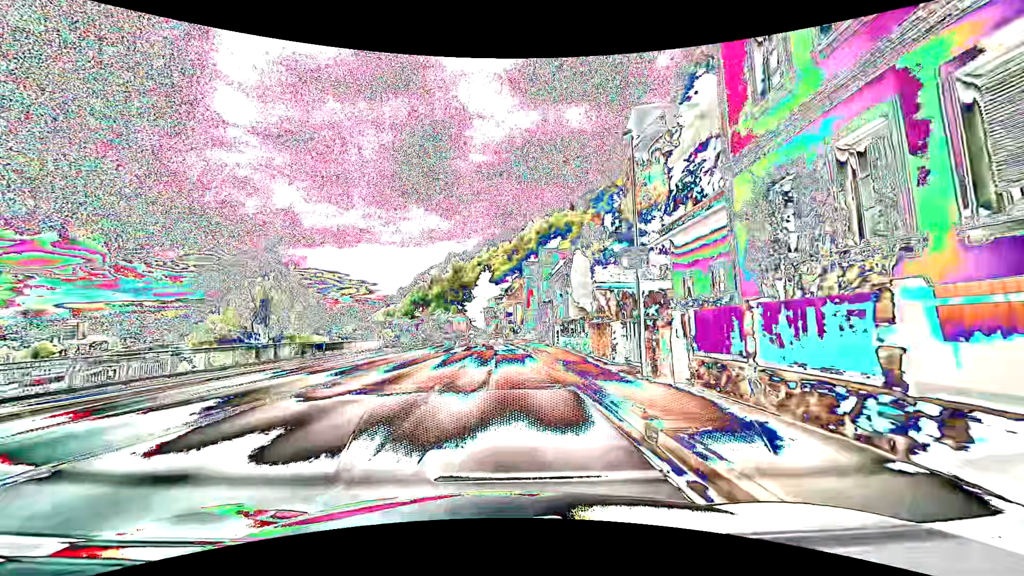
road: primary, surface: asphalt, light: Day
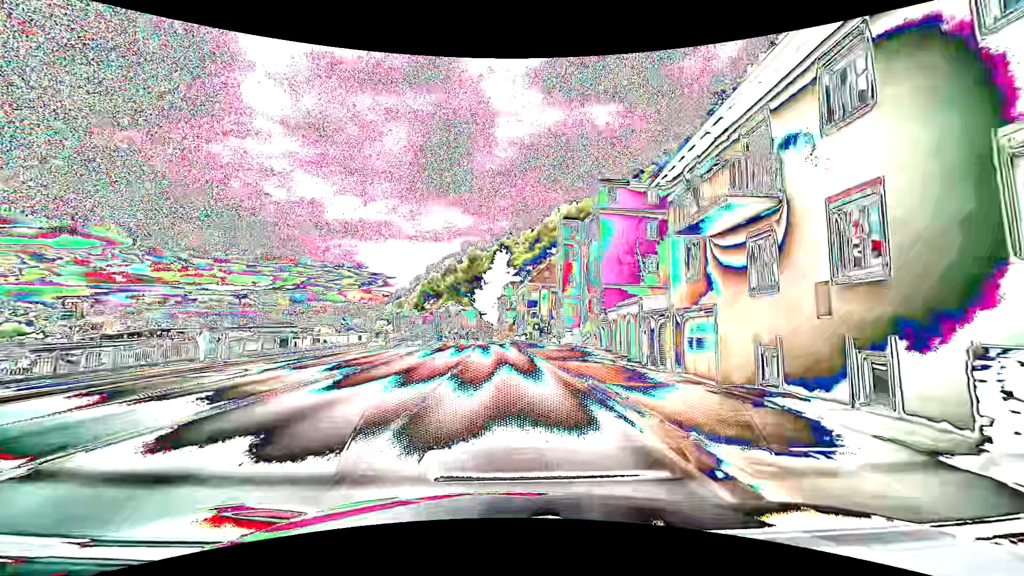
(-0.7, +38.0) m; -3°
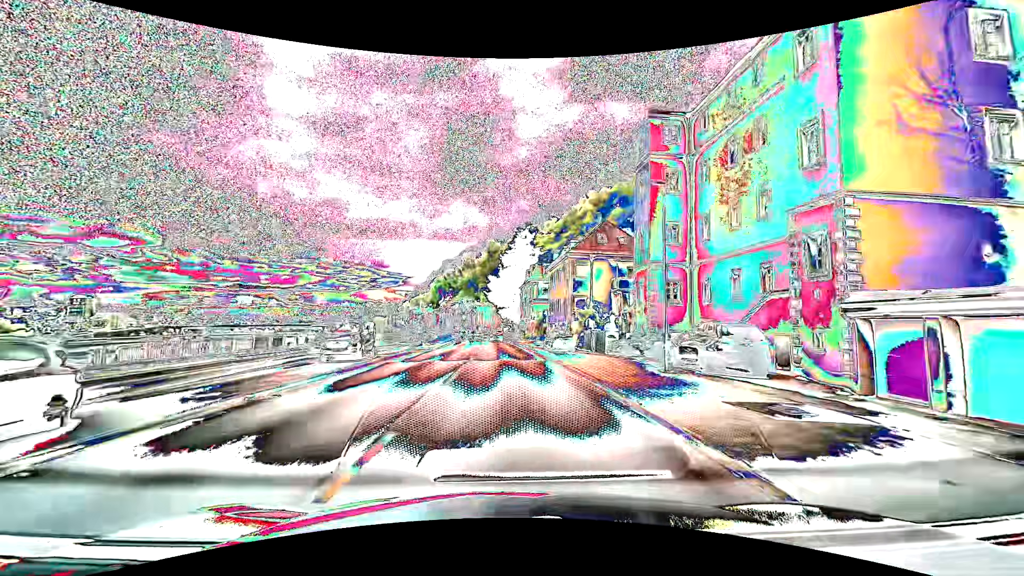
(-0.4, +30.5) m; -2°
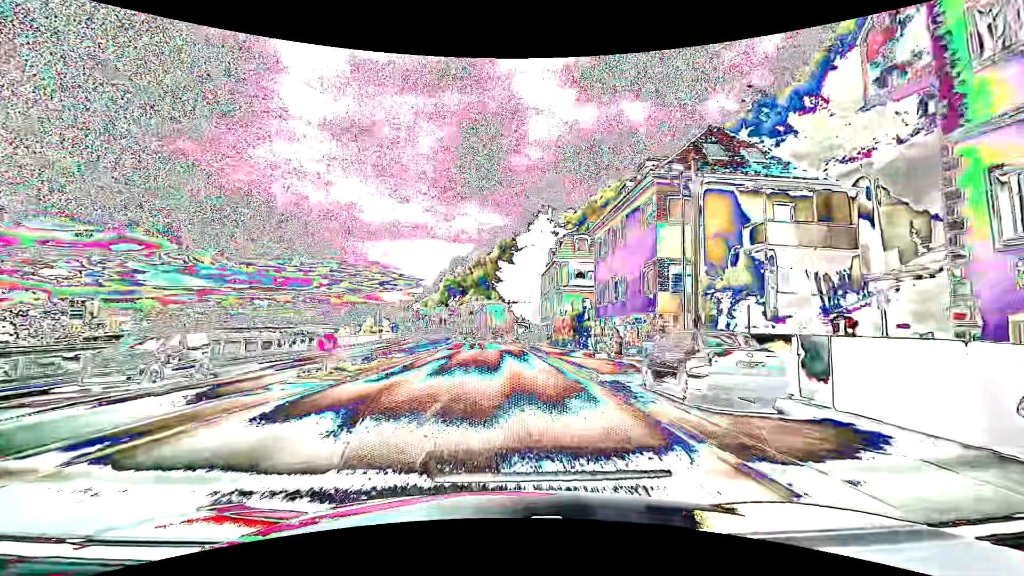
(-0.4, +23.0) m; -1°
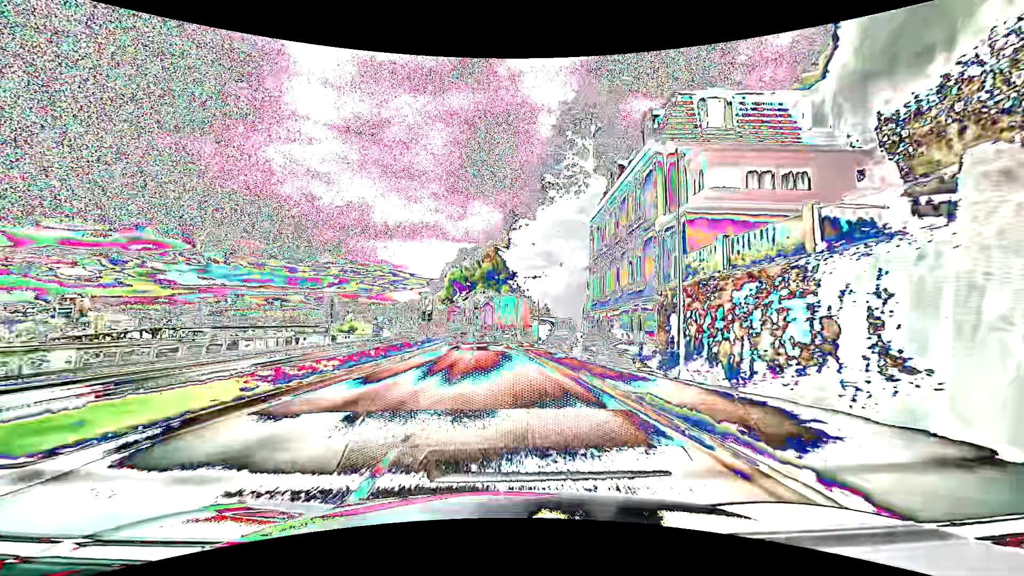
(-0.4, +30.6) m; -1°
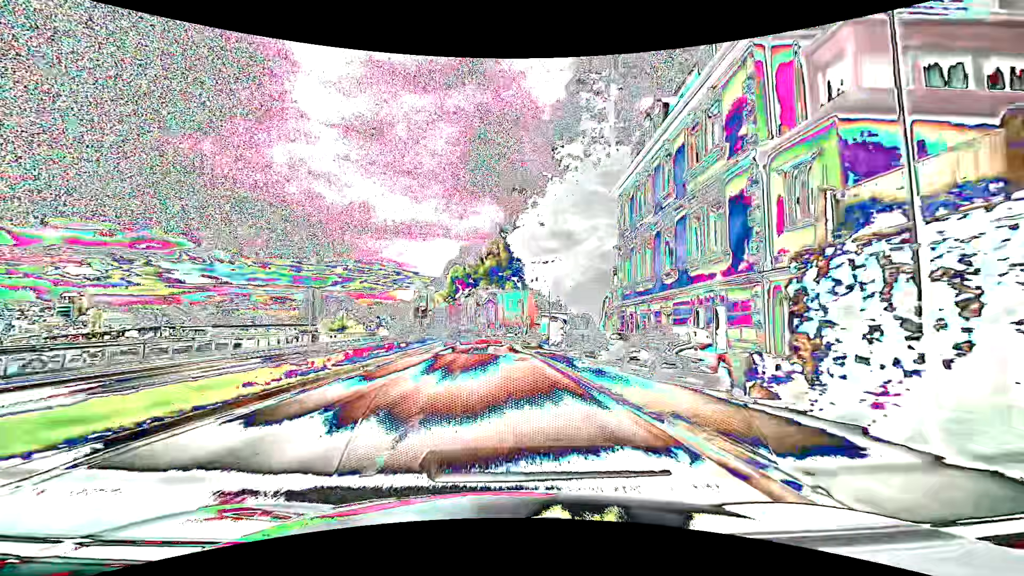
(0.0, +7.7) m; -1°
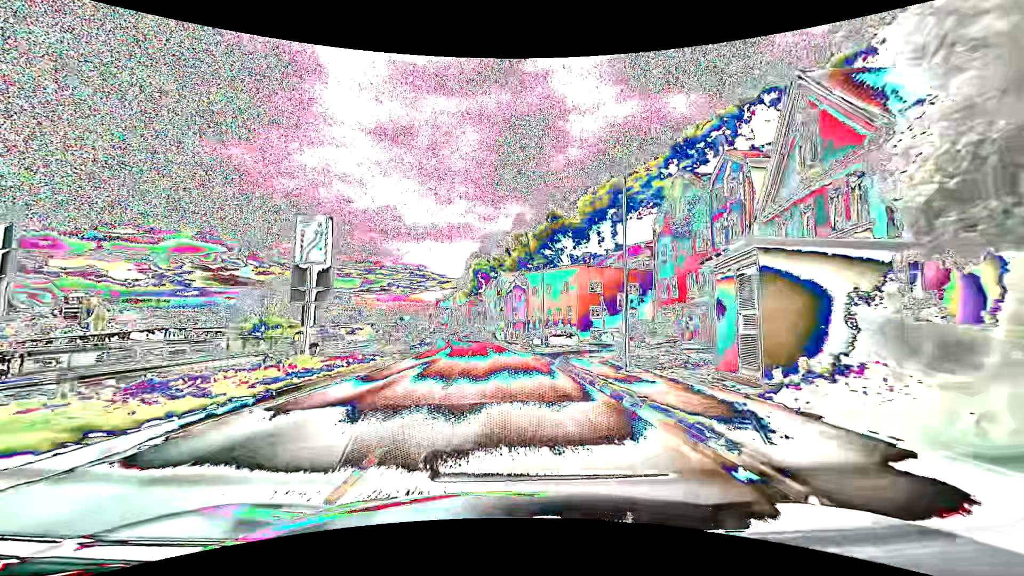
(-1.0, +38.2) m; -3°
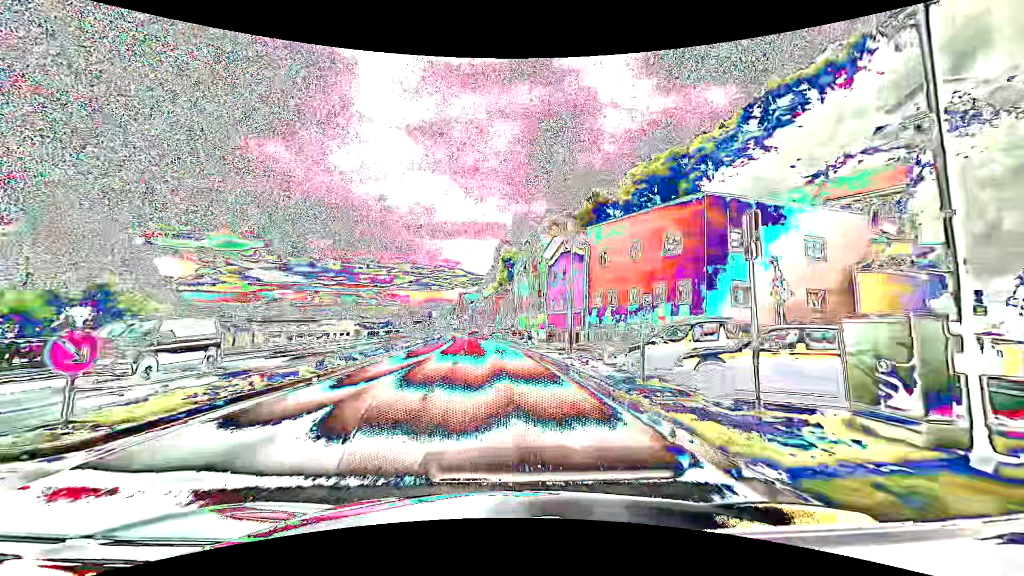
(-0.9, +30.5) m; -3°
(0, +10) (0, +20) (-1, +30) (-2, +40) (-2, +50) (-3, +60) (-4, +70) (-5, +80) (-6, +90) (-8, +100) m
